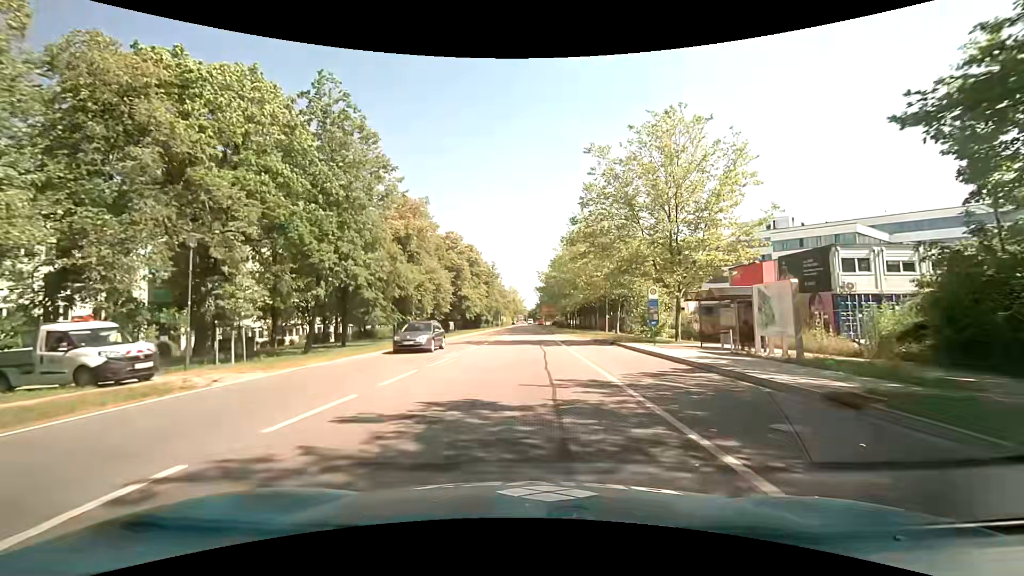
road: tertiary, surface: asphalt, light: Day
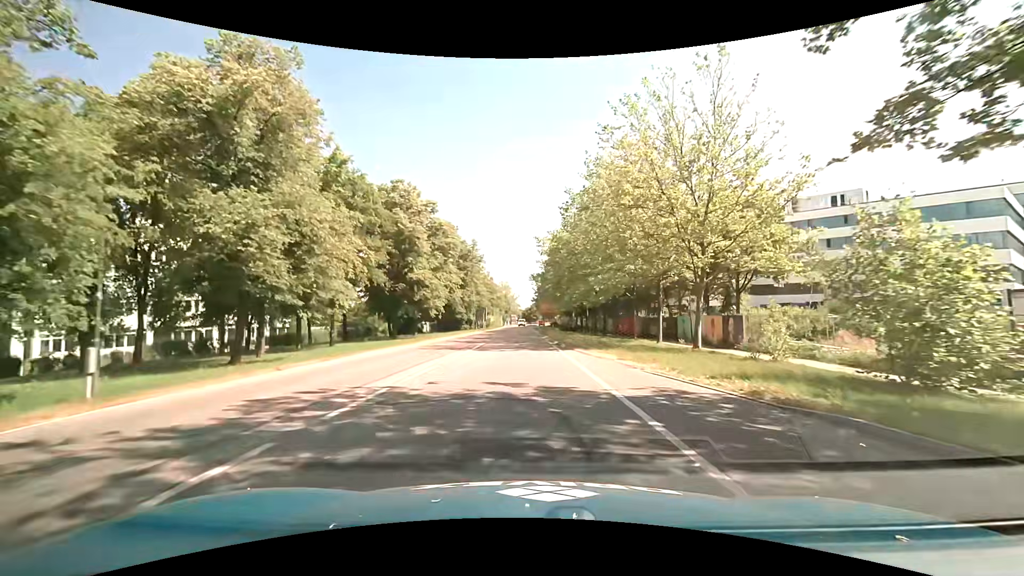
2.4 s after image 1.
(+0.1, +26.5) m; 0°
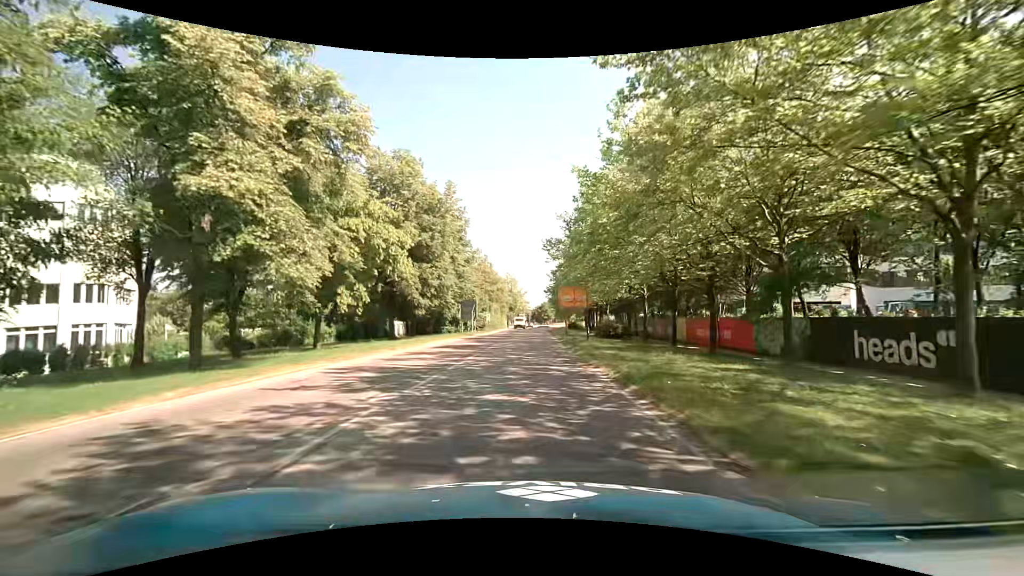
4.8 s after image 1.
(-0.2, +29.4) m; -1°
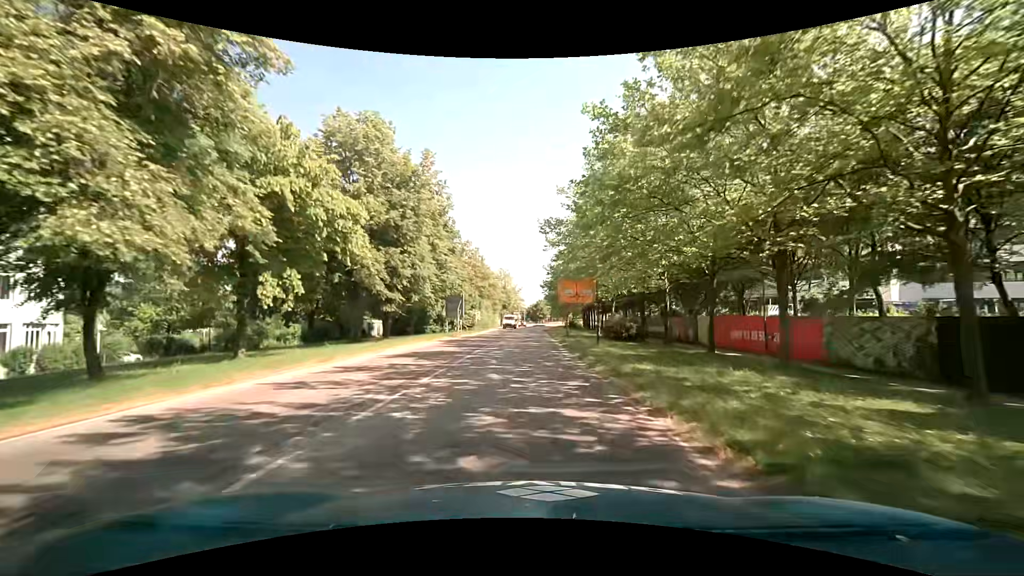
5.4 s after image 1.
(0.0, +7.4) m; +1°
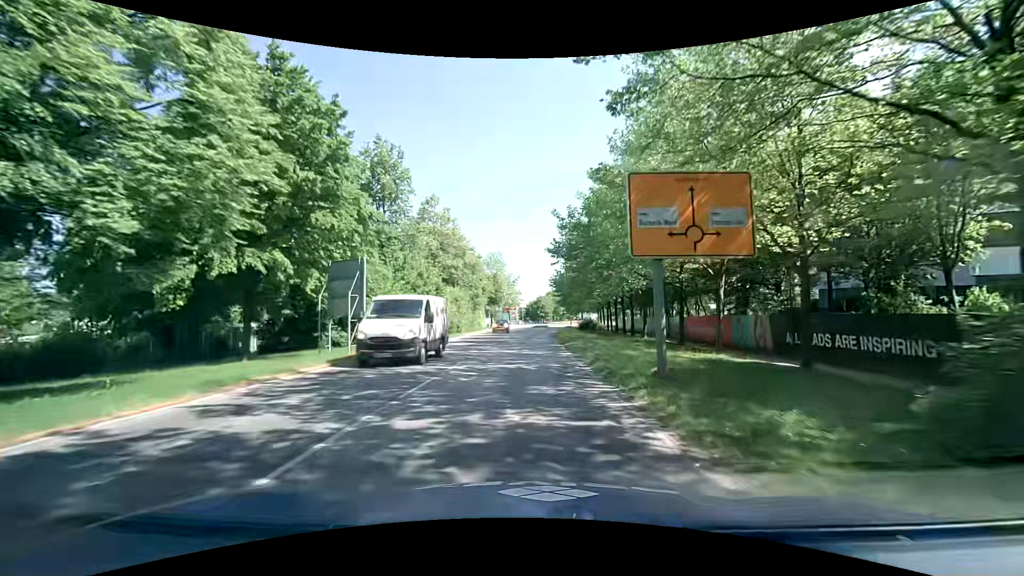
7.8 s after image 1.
(+0.3, +29.5) m; 0°
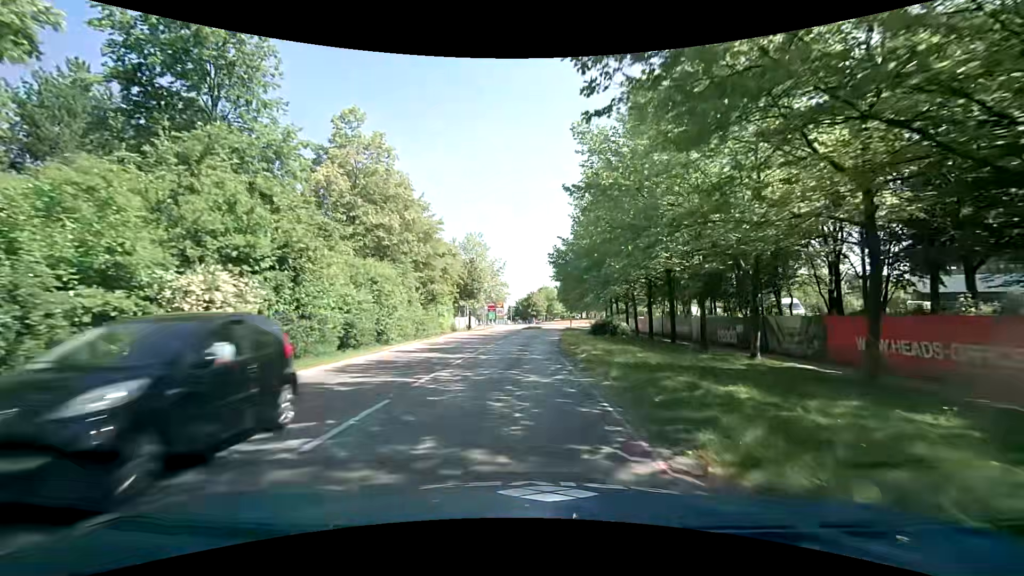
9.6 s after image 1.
(+0.3, +21.9) m; +1°
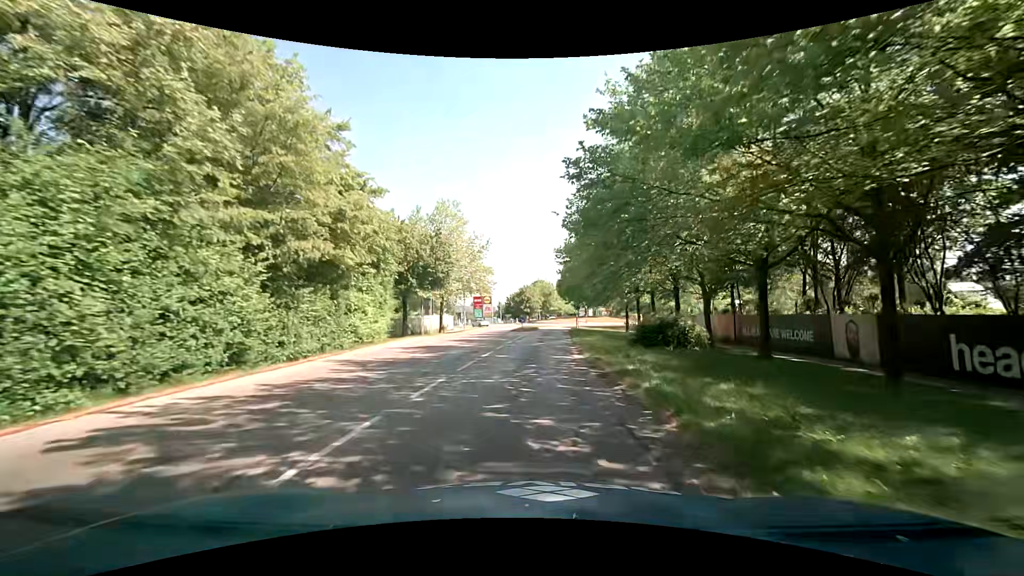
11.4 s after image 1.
(-0.1, +20.2) m; +1°
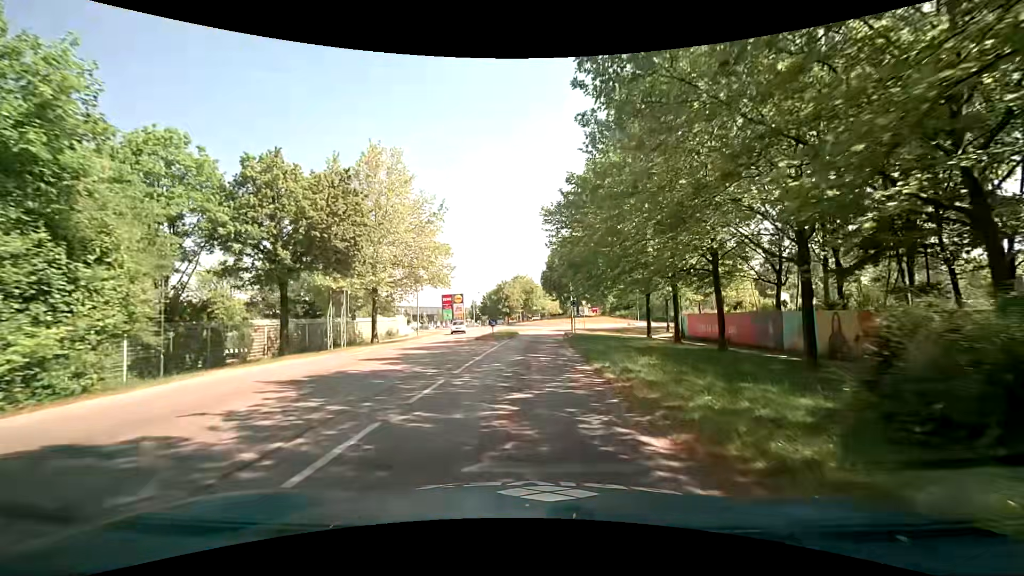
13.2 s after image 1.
(+0.2, +18.2) m; +2°
(0, +10) (0, +20) (0, +30) (0, +40) (+1, +50) (+7, +58) (+16, +62) (+21, +70) (+20, +80) (+14, +88) m
